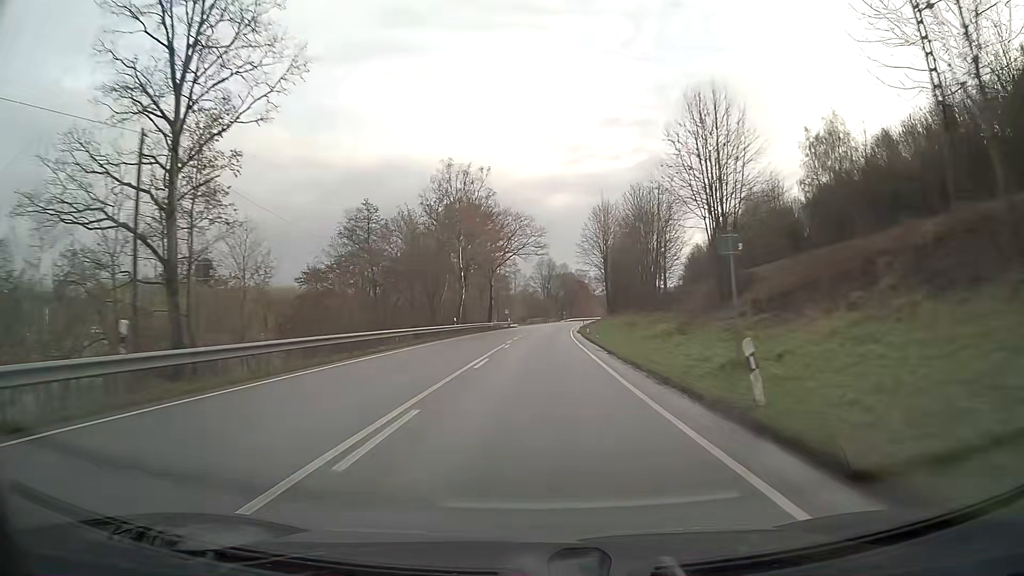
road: primary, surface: asphalt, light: Day
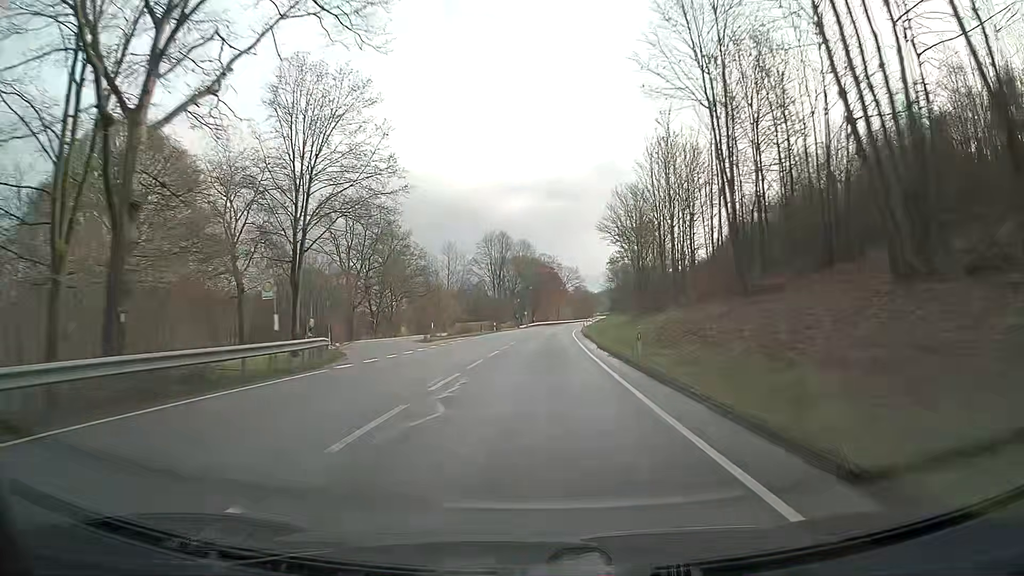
(+2.7, +78.9) m; +4°
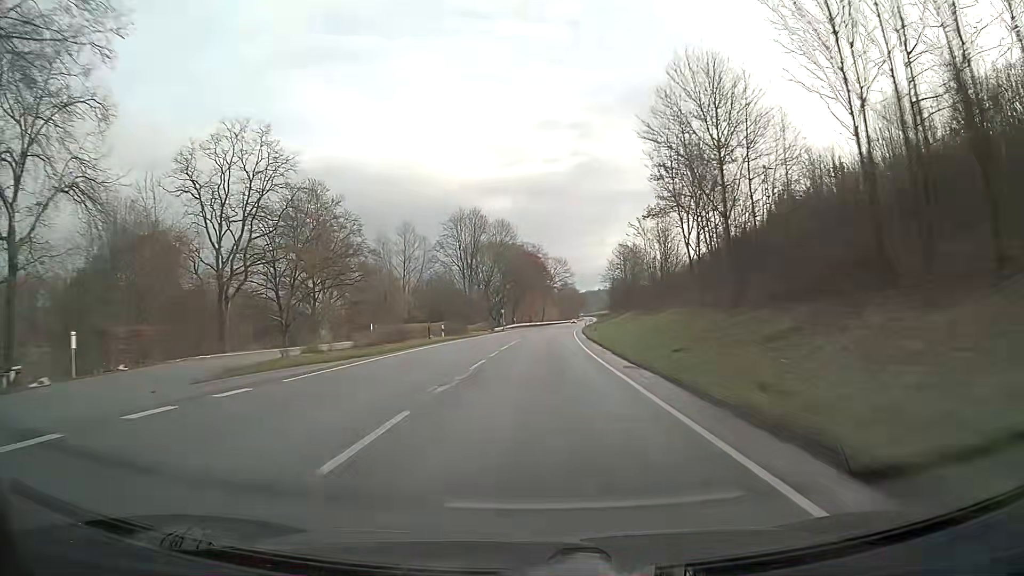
(+0.4, +31.6) m; +2°
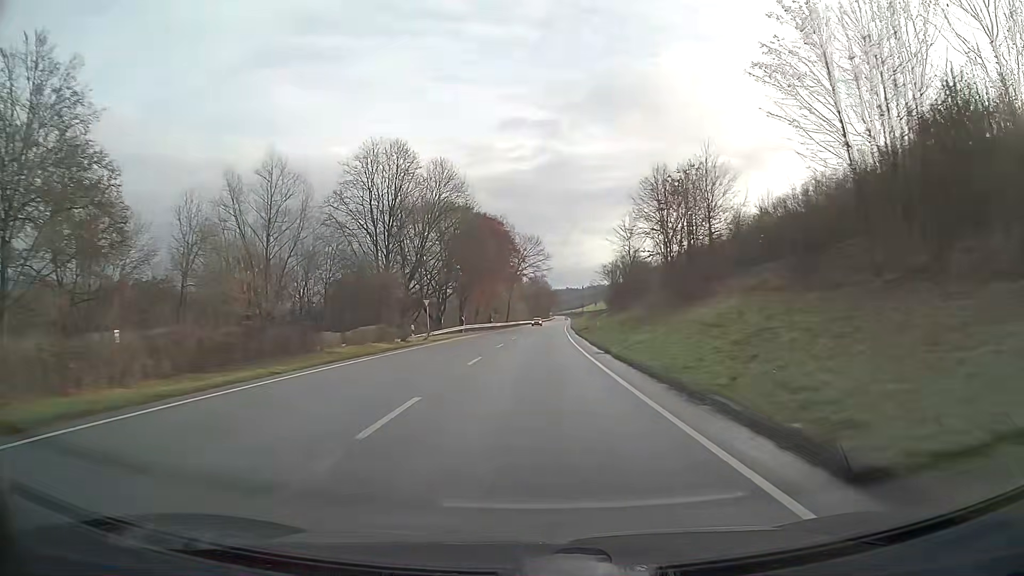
(+1.2, +47.3) m; +3°
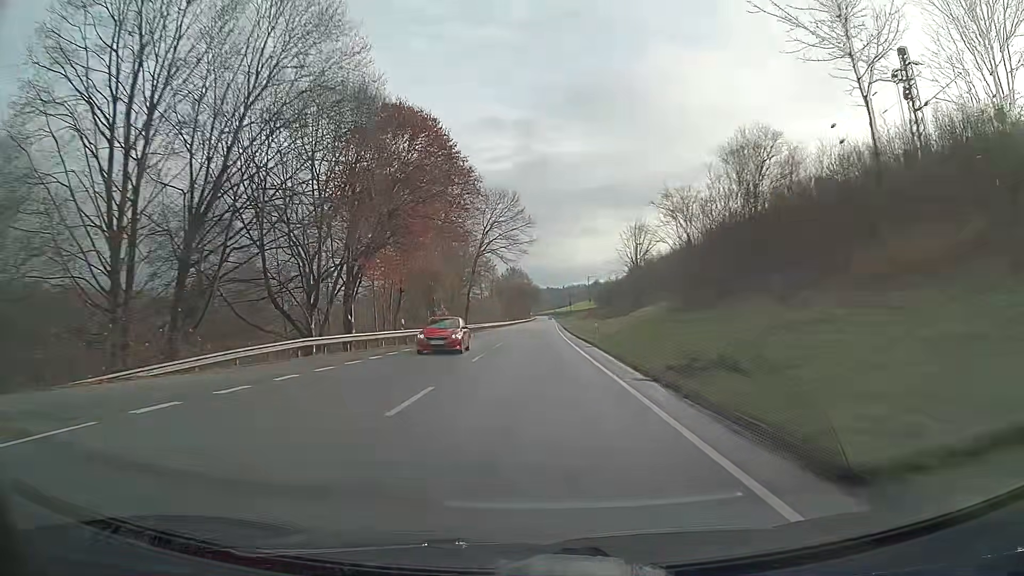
(+0.7, +47.4) m; +2°
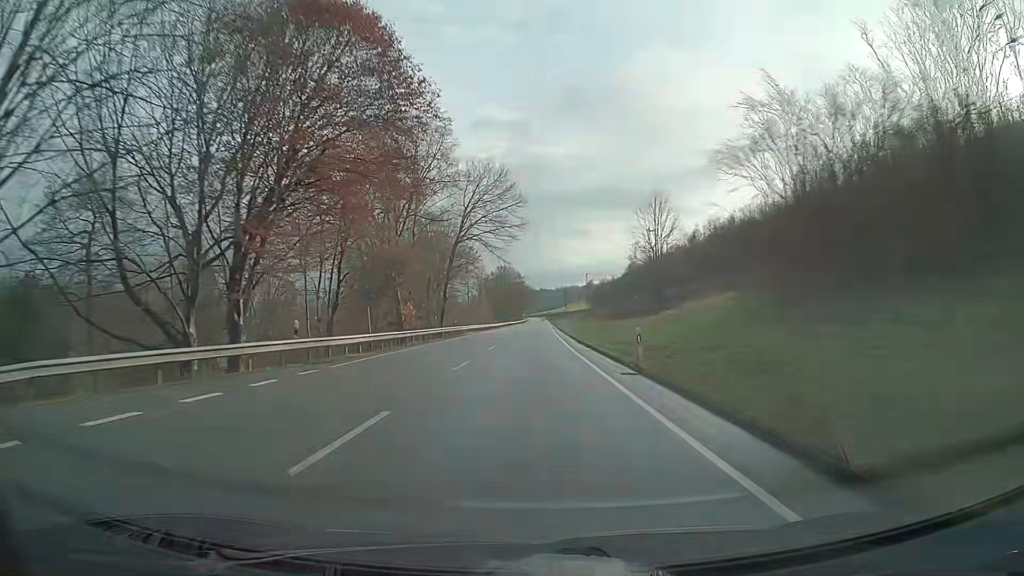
(+0.1, +15.8) m; +1°
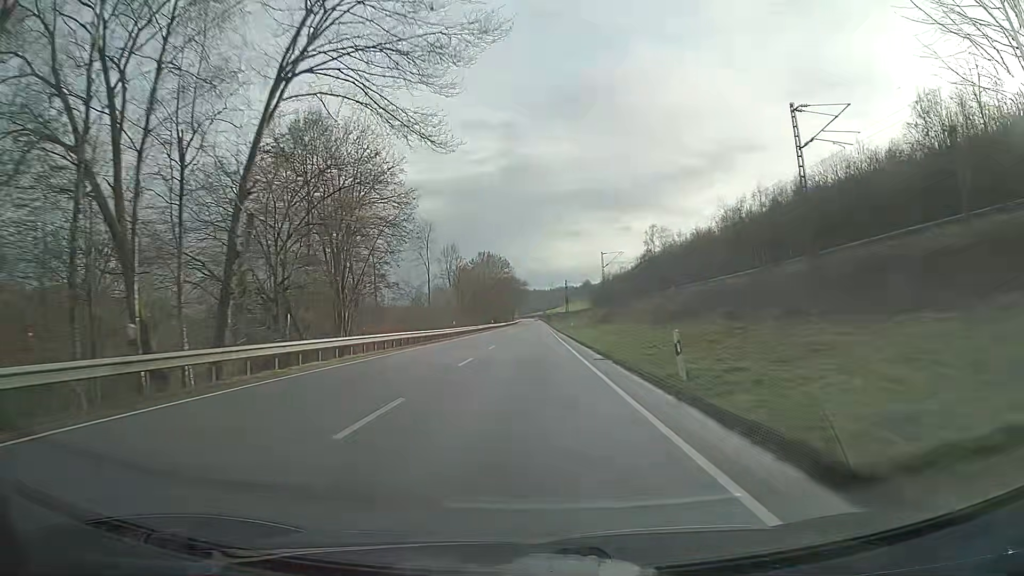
(+0.2, +47.4) m; 0°
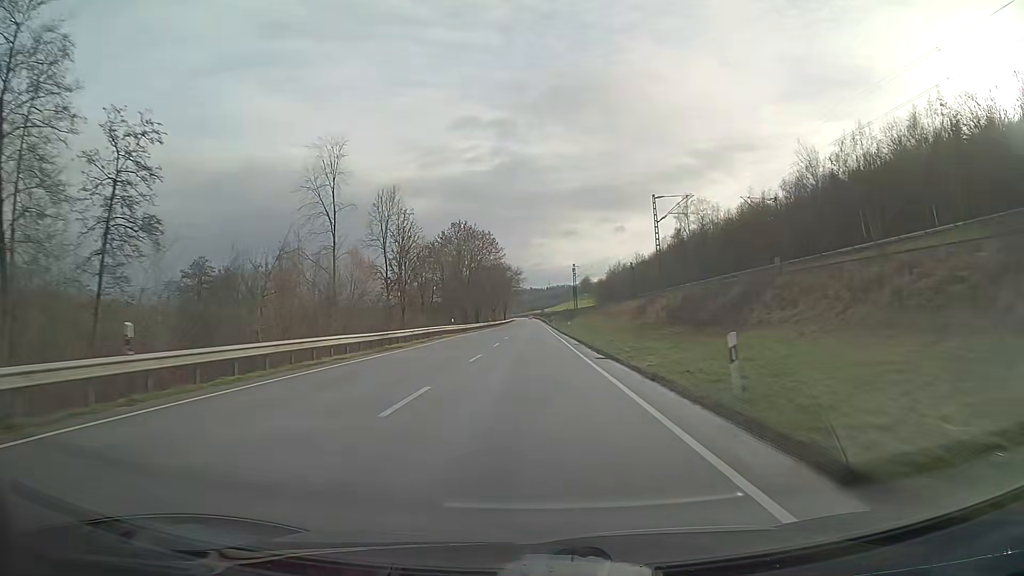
(+0.1, +47.3) m; 0°
(0, +10) (0, +20) (0, +30) (0, +40) (0, +50) (0, +60) (0, +70) (0, +80) (0, +90) (0, +100) m
